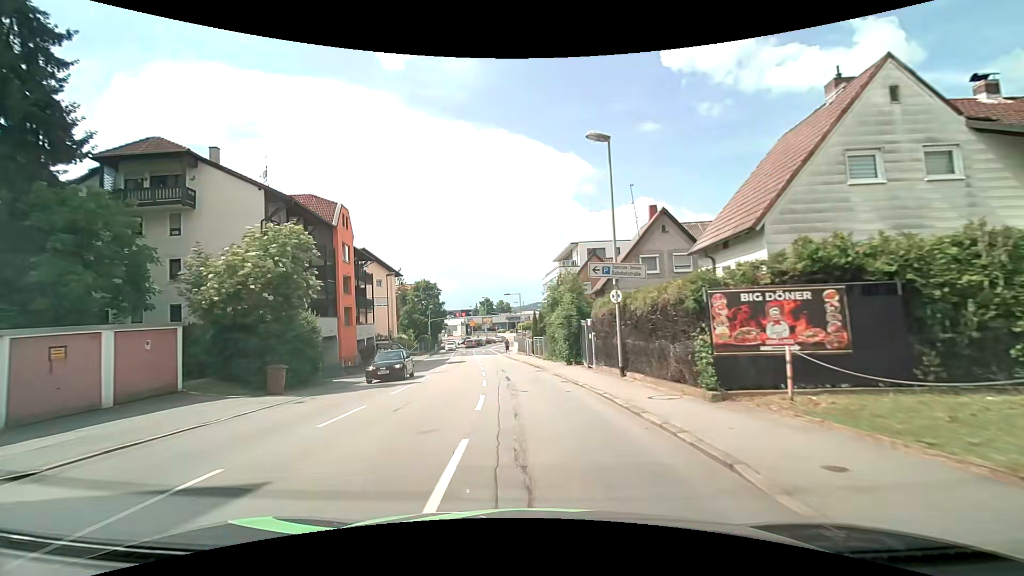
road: tertiary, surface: asphalt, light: Day
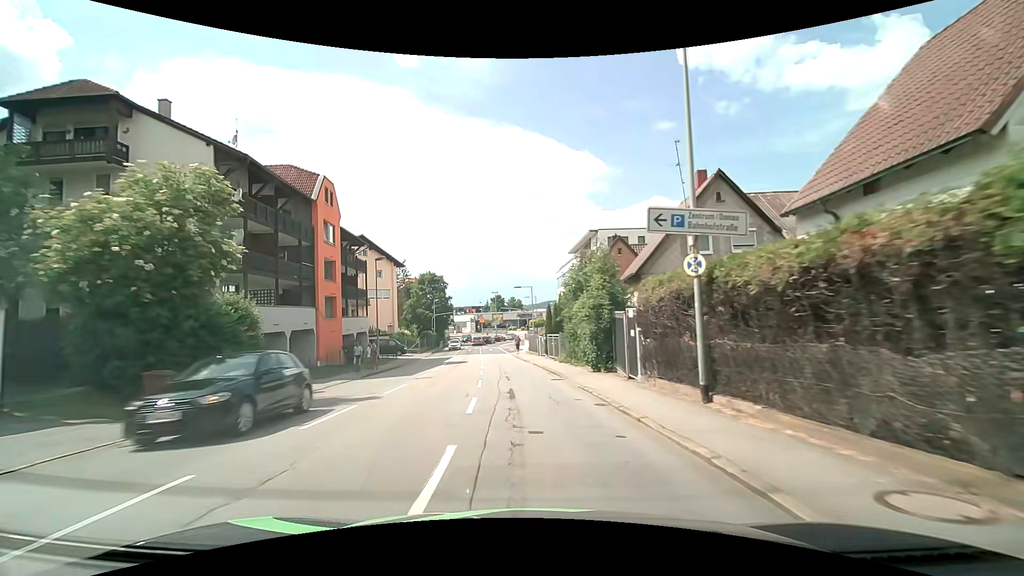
(-0.1, +6.6) m; -1°
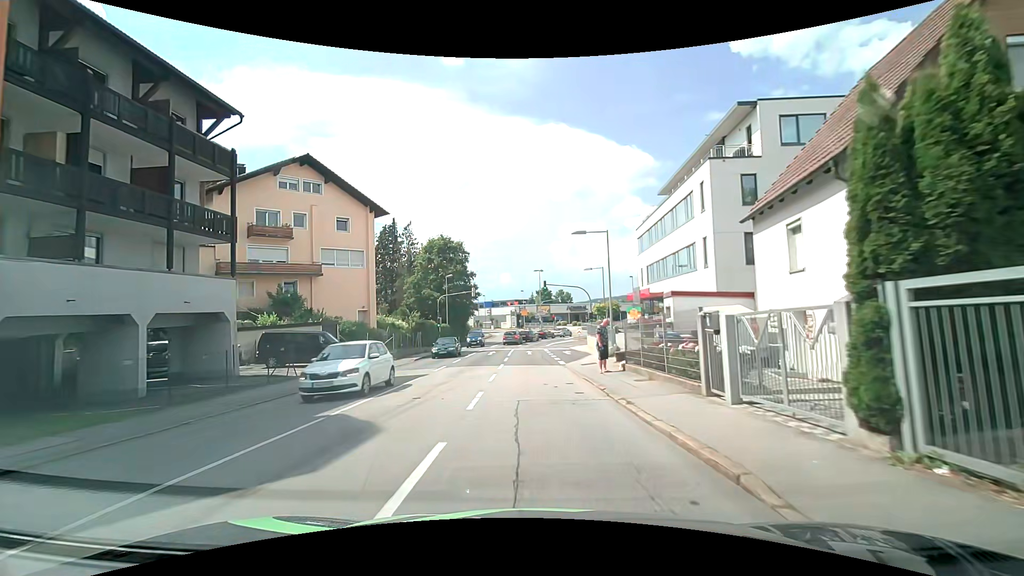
(-1.7, +29.7) m; -6°
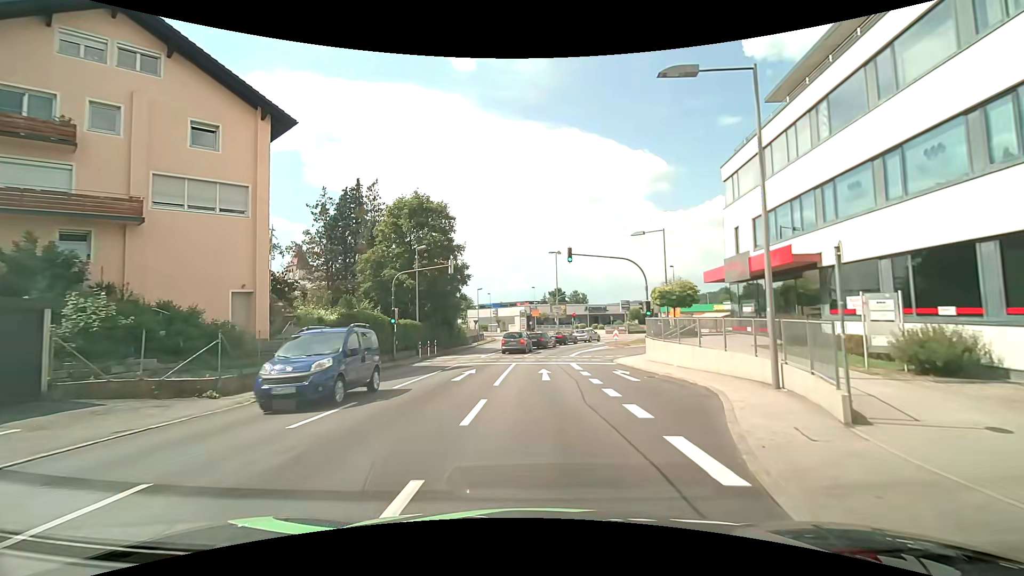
(+0.1, +19.6) m; 0°
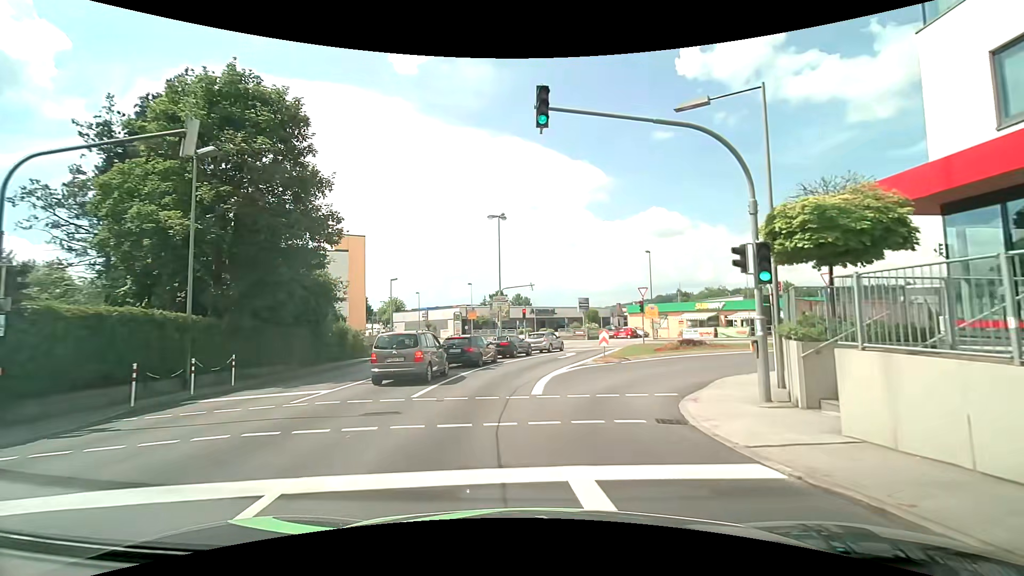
(+0.5, +19.4) m; +7°
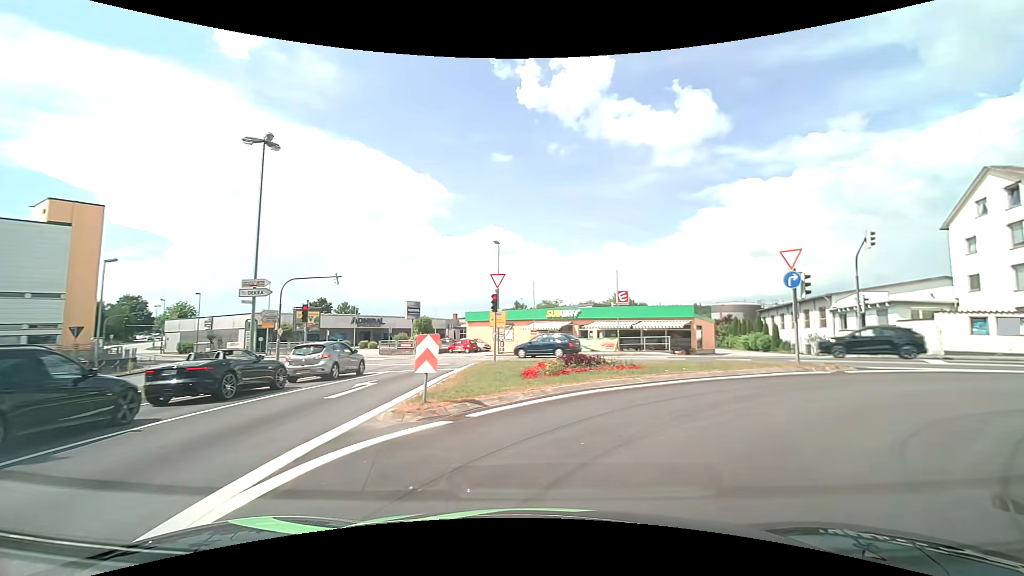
(+1.4, +14.1) m; +17°
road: tertiary_link
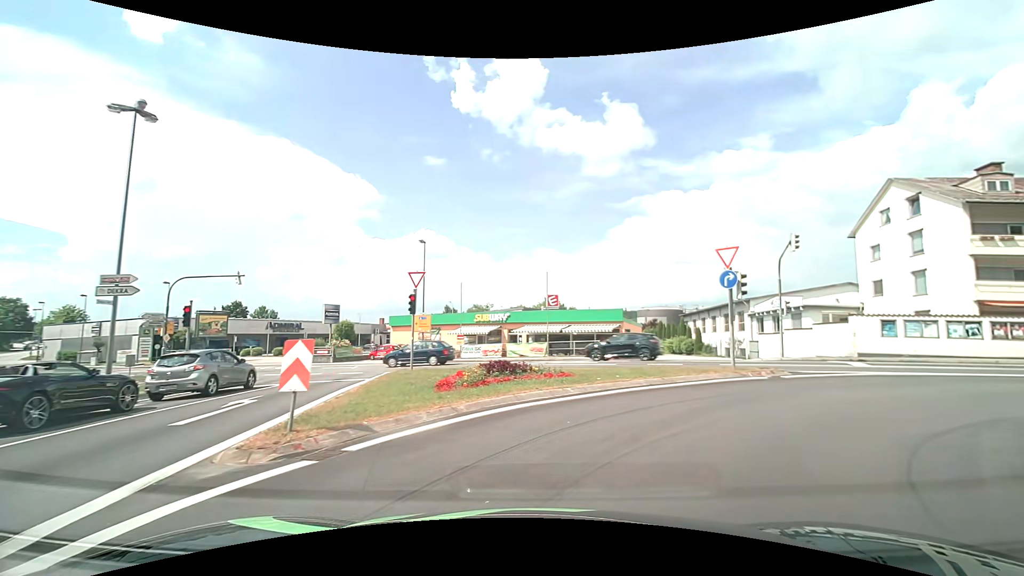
(+0.1, +2.0) m; +9°
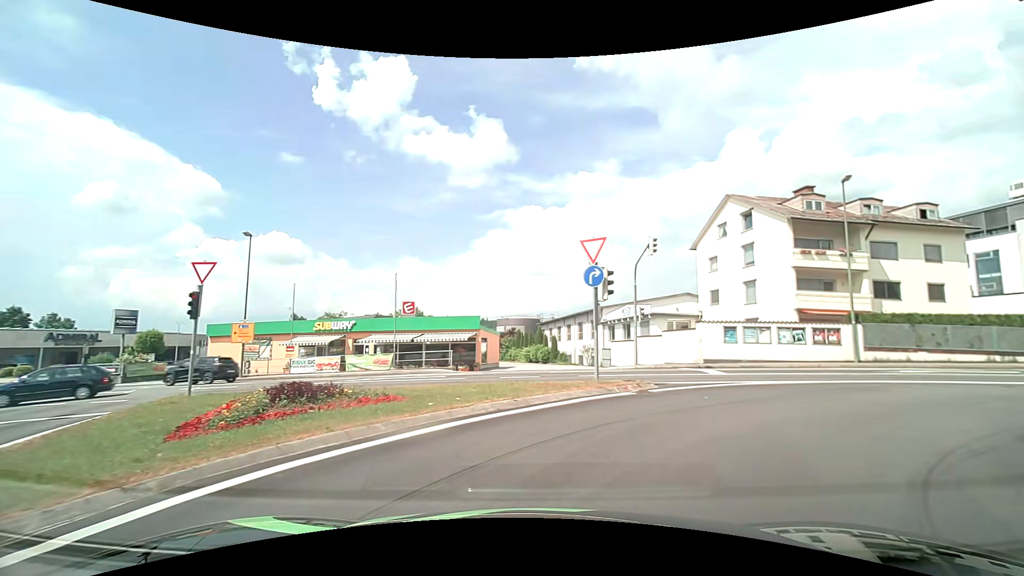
(+0.5, +3.7) m; +15°
(+4, +9) (+12, +14) (+22, +14) (+32, +14) (+42, +16) (+52, +17) (+62, +19) (+72, +19) (+82, +21) (+92, +22) m
